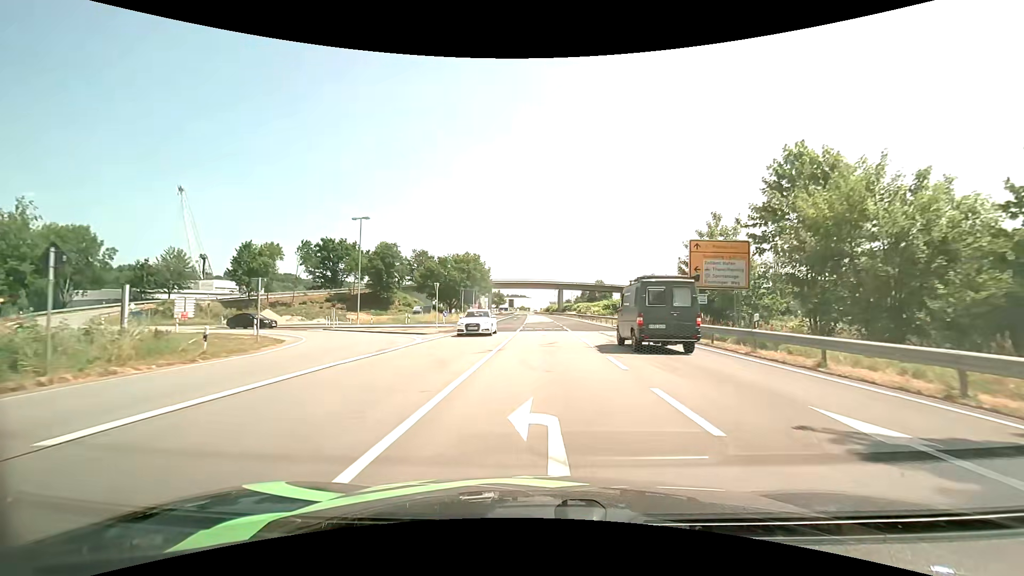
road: primary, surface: asphalt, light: Day
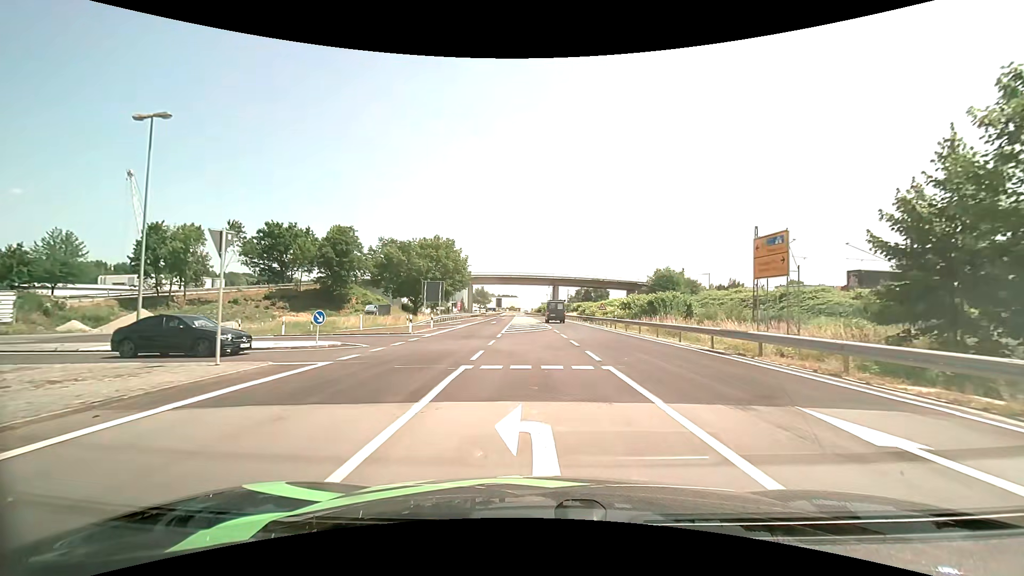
(+0.2, +25.1) m; +1°
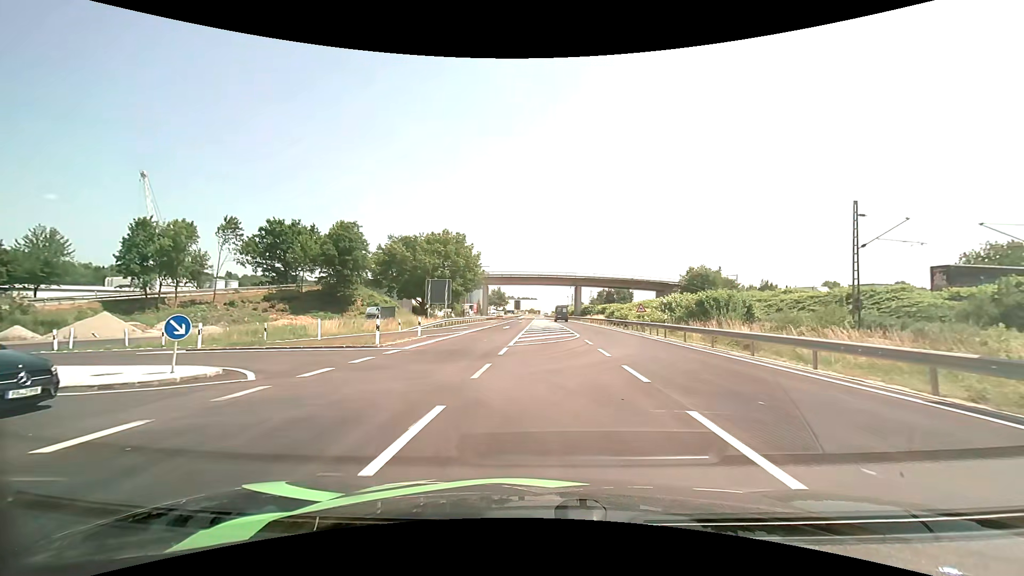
(-0.1, +9.4) m; -2°
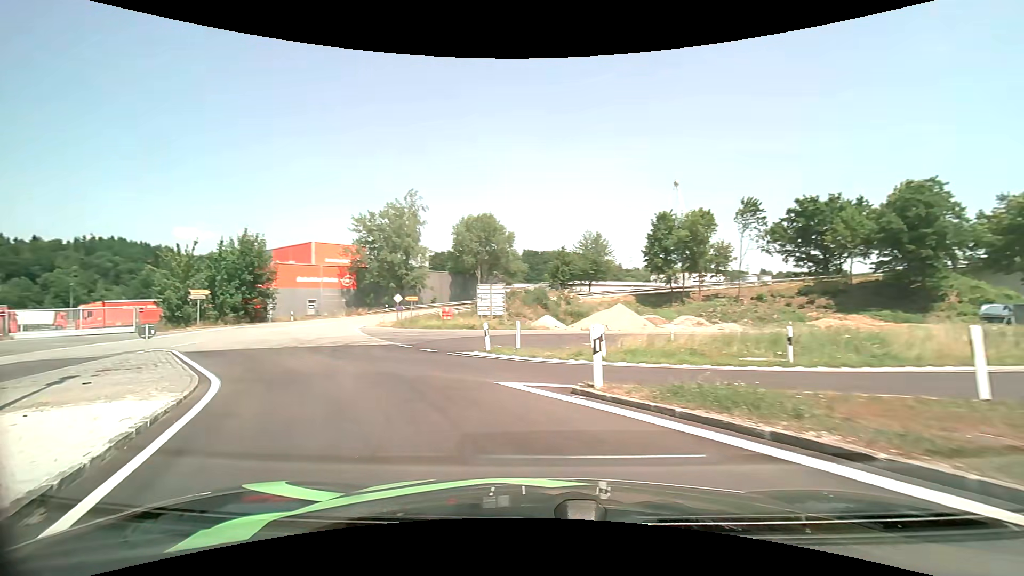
(-6.6, +16.0) m; -56°
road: unclassified
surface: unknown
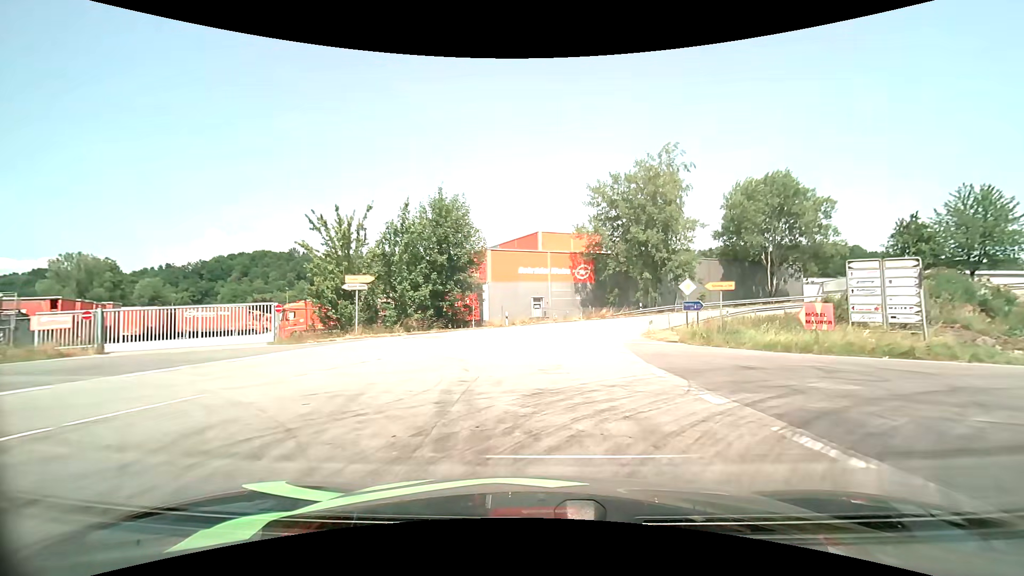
(-8.8, +21.3) m; -26°
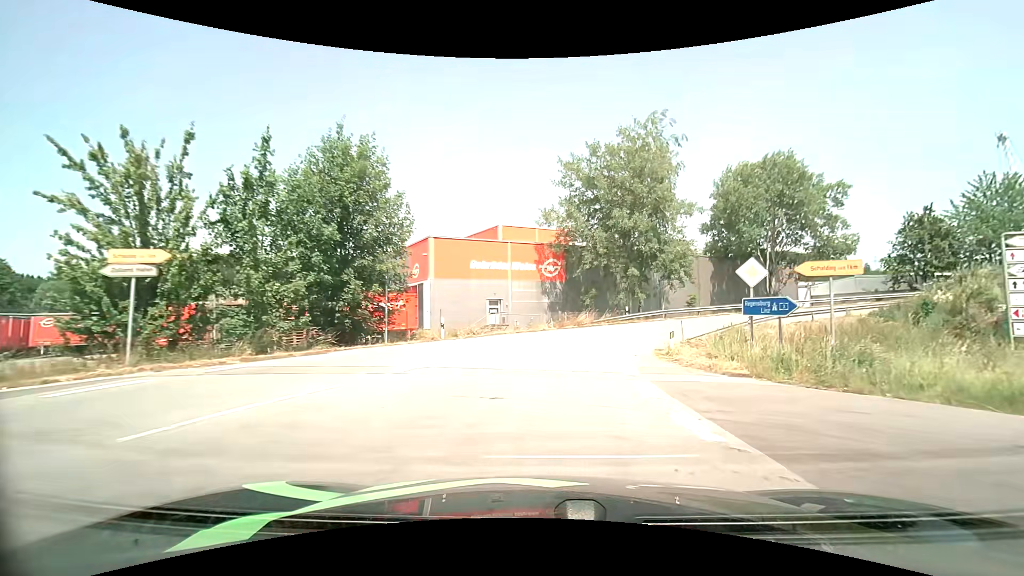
(+0.3, +11.6) m; +4°
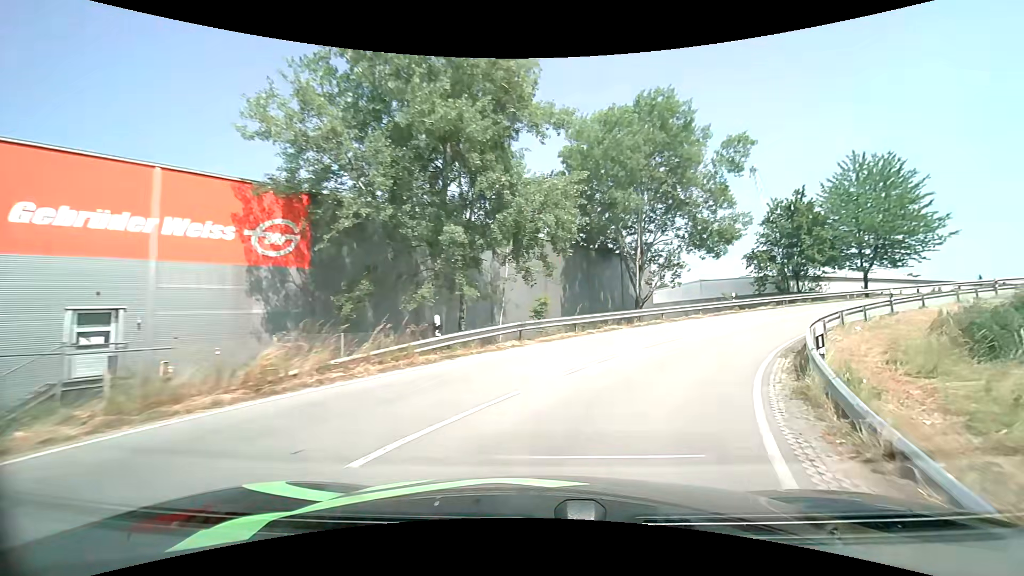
(+3.3, +22.9) m; +21°
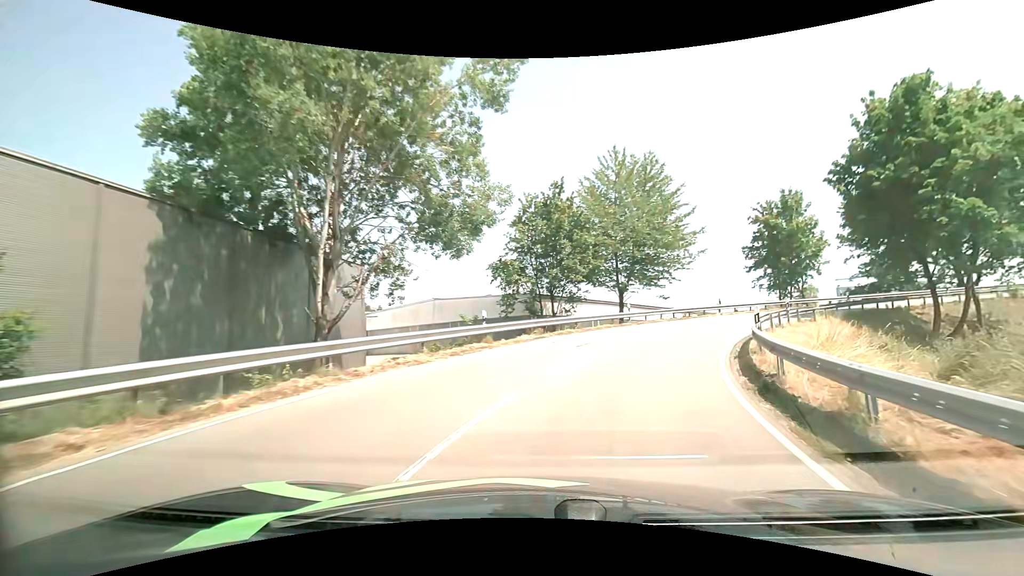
(+4.8, +16.6) m; +30°
(+1, +10) (+4, +19) (+10, +28) (+17, +35) (+25, +41) (+34, +45) (+44, +47) (+54, +47) (+64, +45) (+73, +42) m
